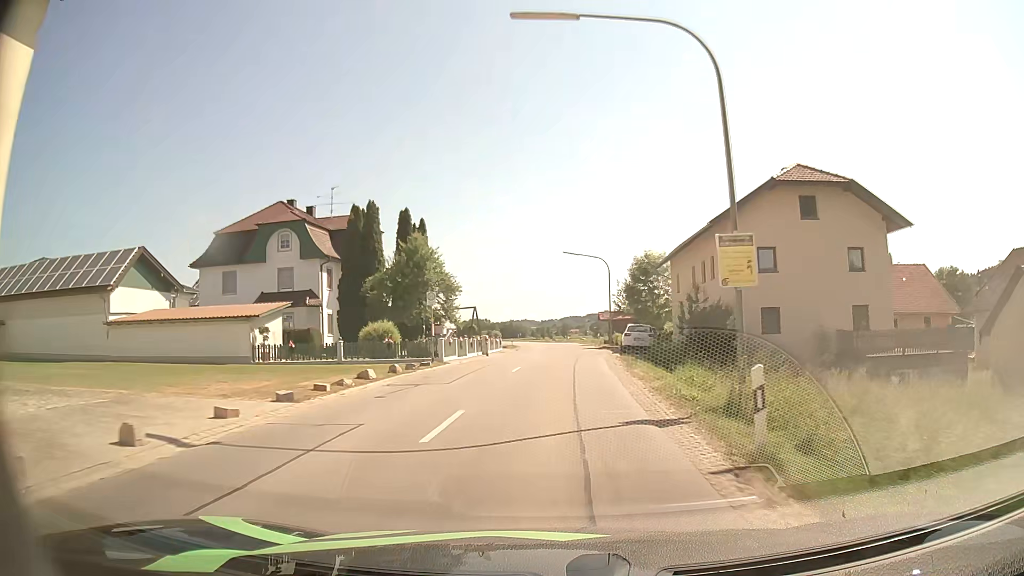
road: secondary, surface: asphalt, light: Day
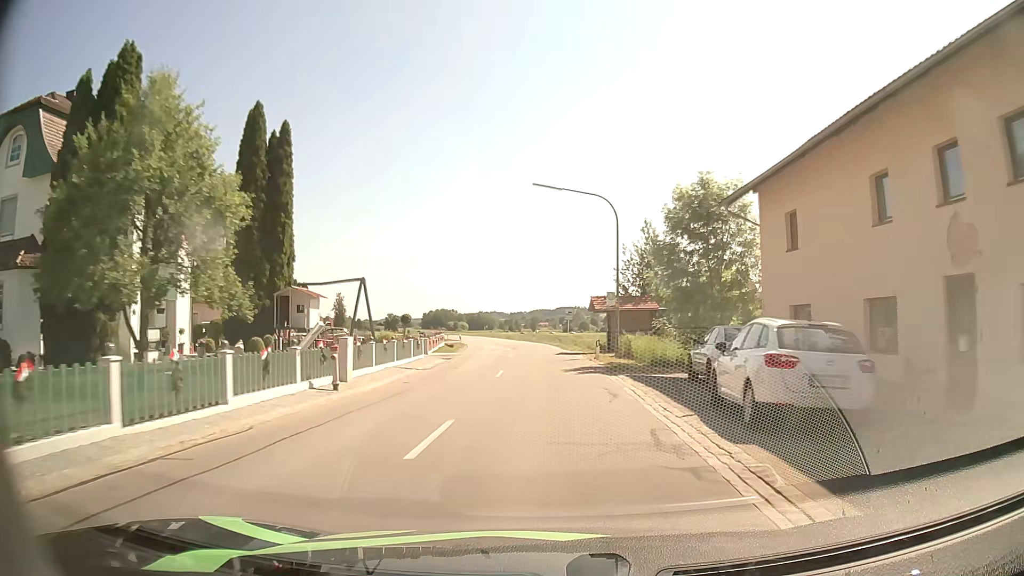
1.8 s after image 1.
(+0.7, +24.7) m; +3°
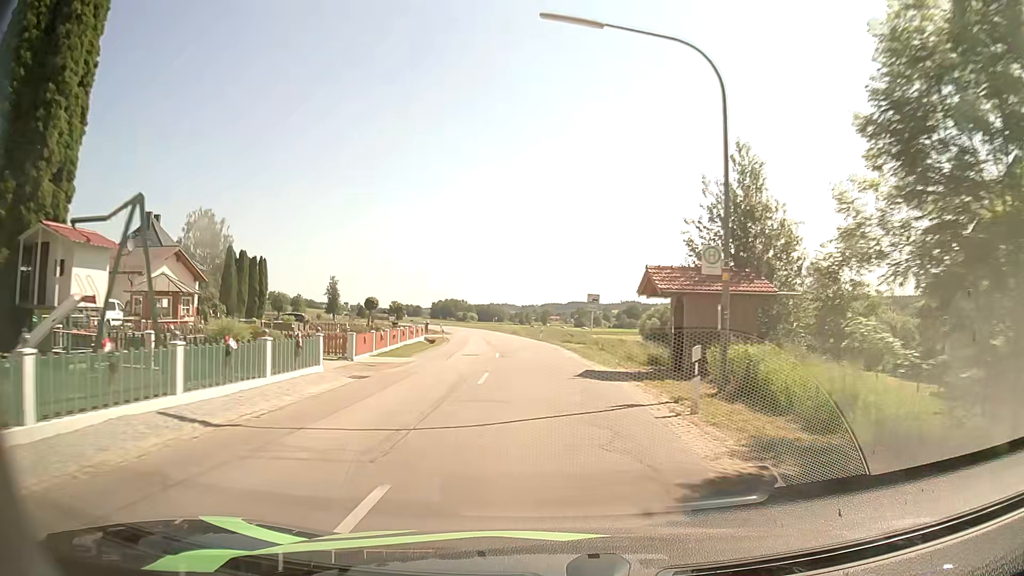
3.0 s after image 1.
(0.0, +16.6) m; 0°
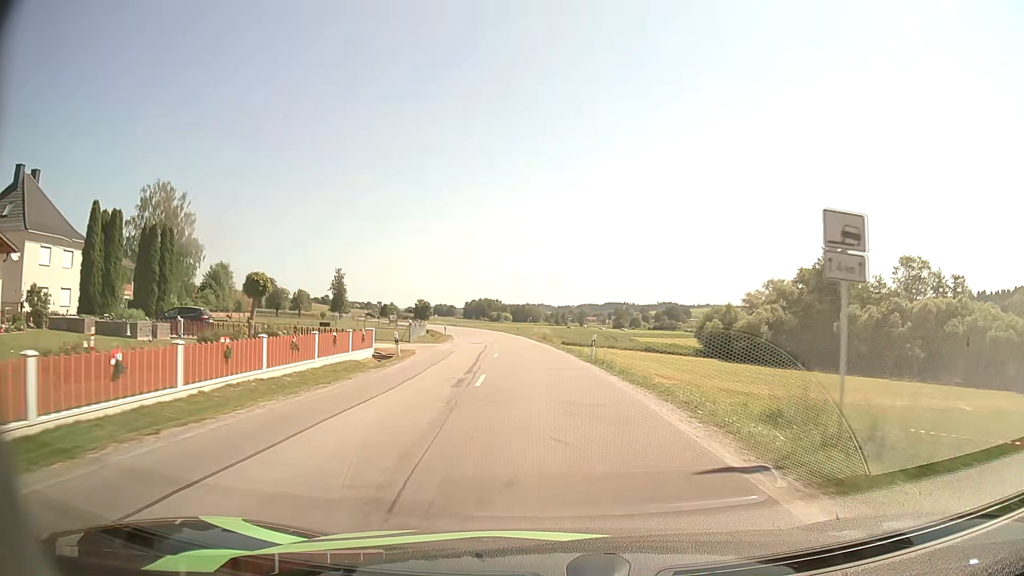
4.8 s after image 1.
(-0.8, +25.0) m; -3°
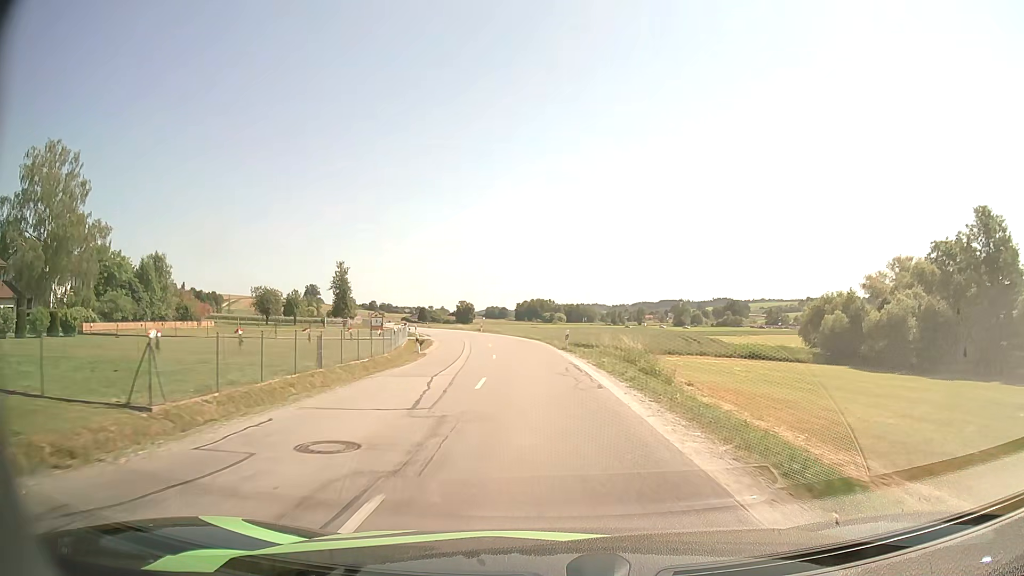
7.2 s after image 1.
(-1.0, +34.4) m; -4°
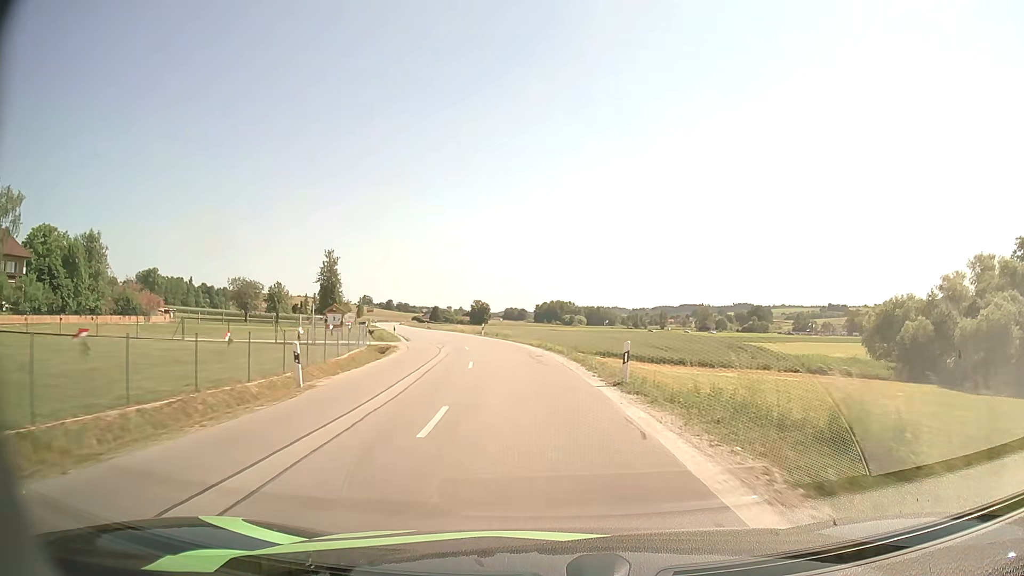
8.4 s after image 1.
(-0.4, +17.9) m; -2°
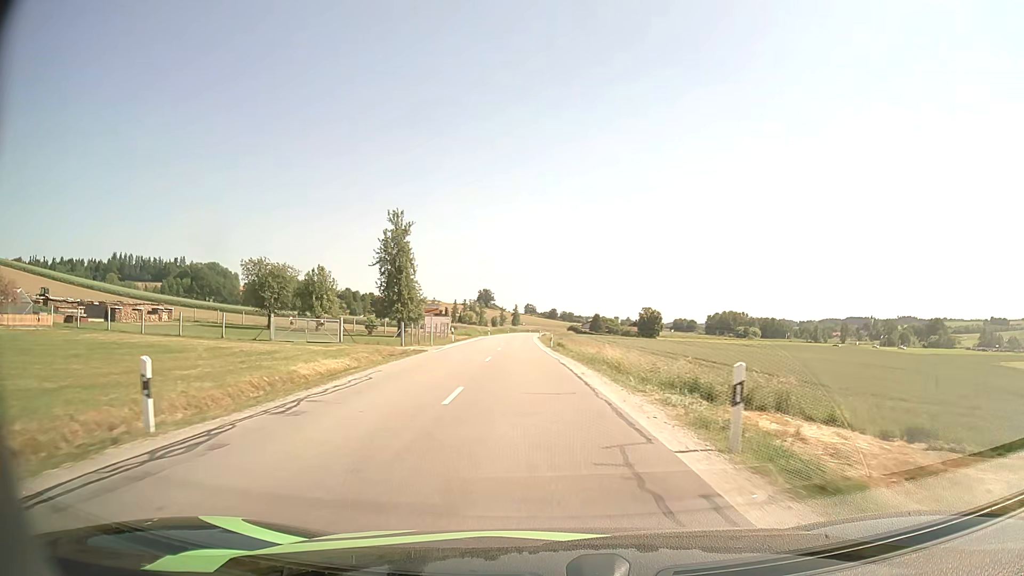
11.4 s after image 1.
(-4.8, +45.5) m; -14°
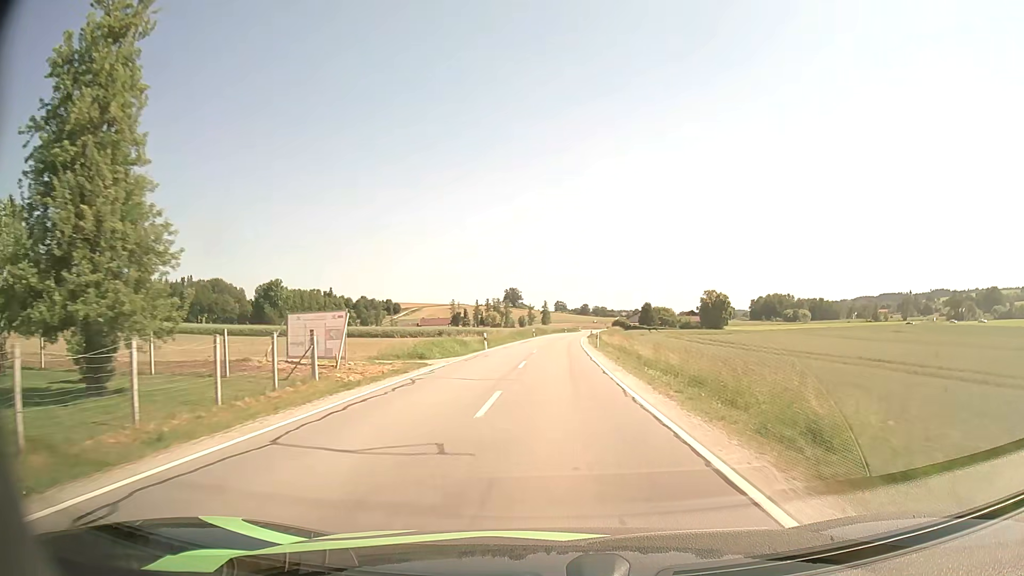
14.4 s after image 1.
(-2.4, +49.5) m; -3°
(0, +10) (0, +20) (0, +30) (0, +40) (+1, +50) (+1, +60) (+2, +70) (+3, +80) (+3, +90) (+4, +100) m
